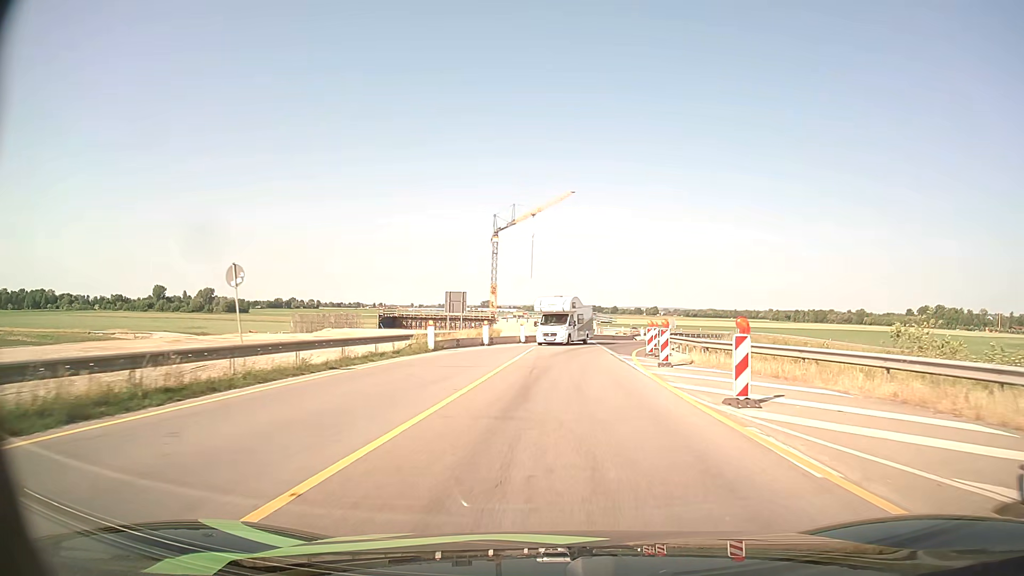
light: Day
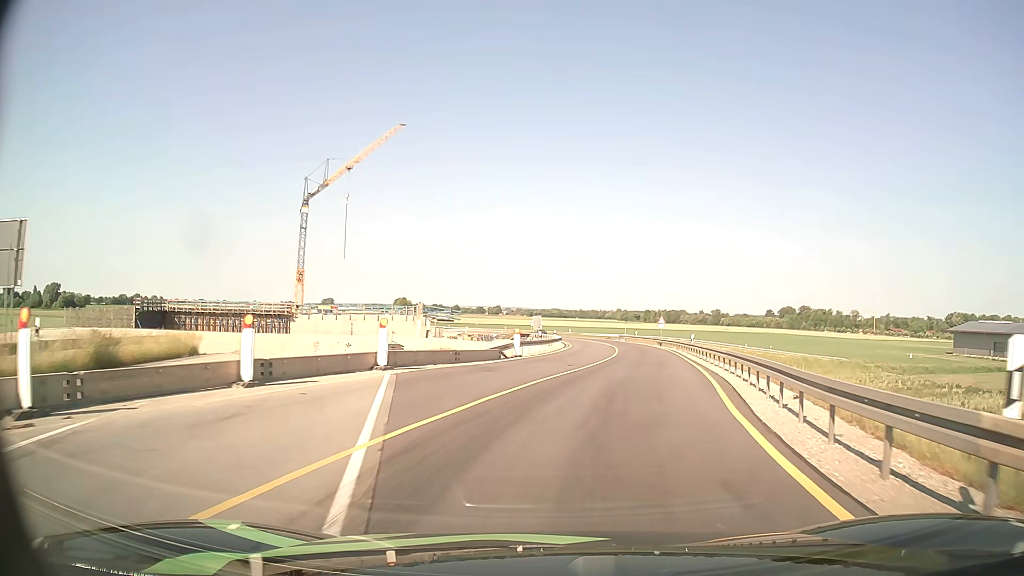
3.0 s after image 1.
(+3.2, +38.4) m; +13°
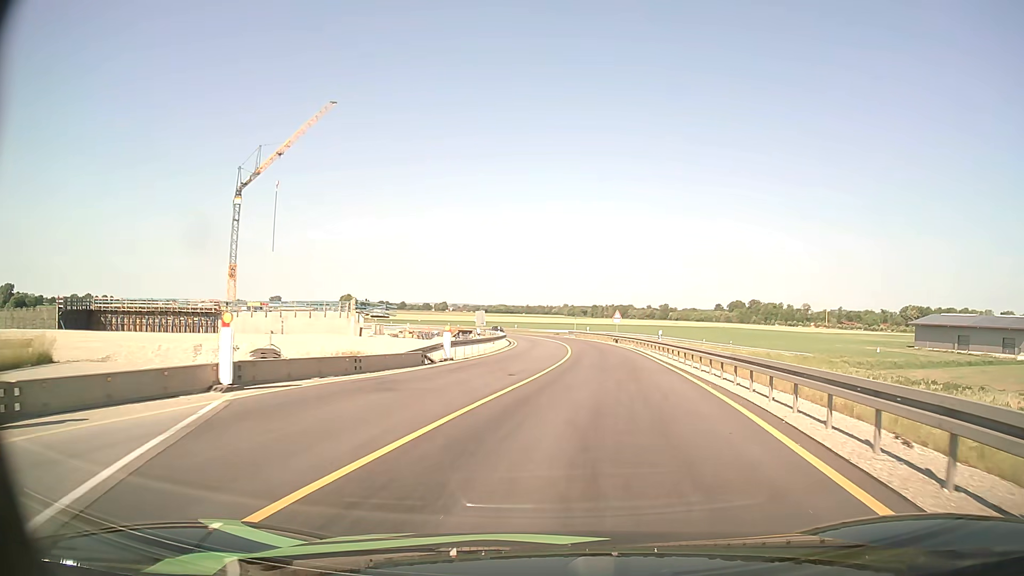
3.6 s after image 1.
(+0.3, +7.1) m; +5°
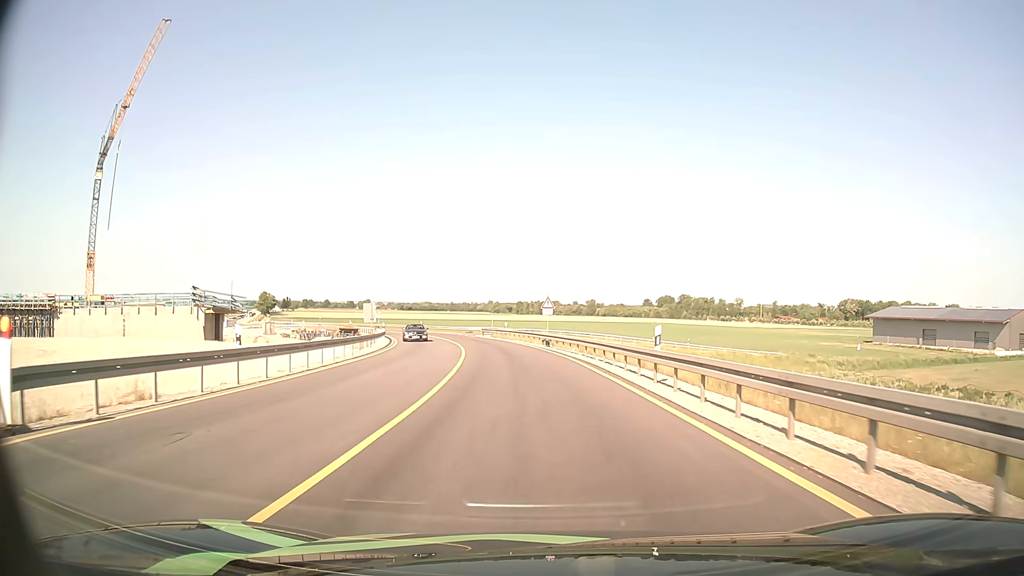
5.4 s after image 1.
(+1.8, +21.6) m; +7°
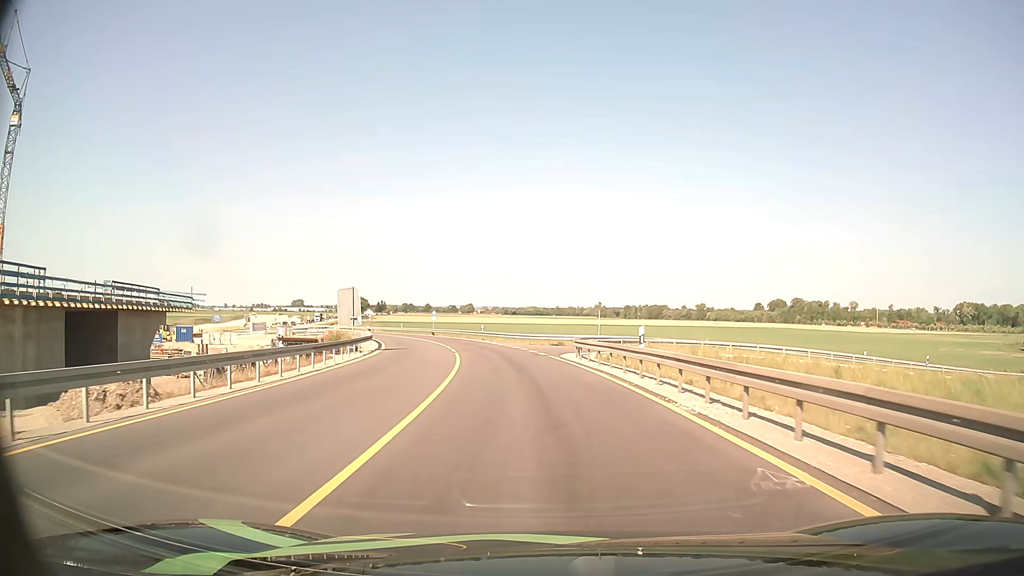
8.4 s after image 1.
(-2.7, +37.7) m; -9°
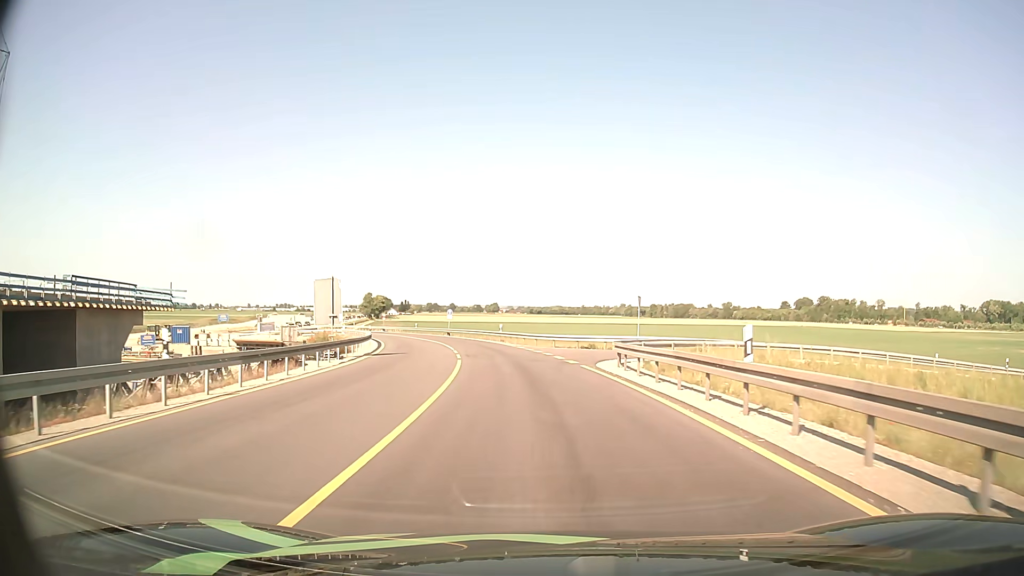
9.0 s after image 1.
(-0.1, +7.6) m; -2°
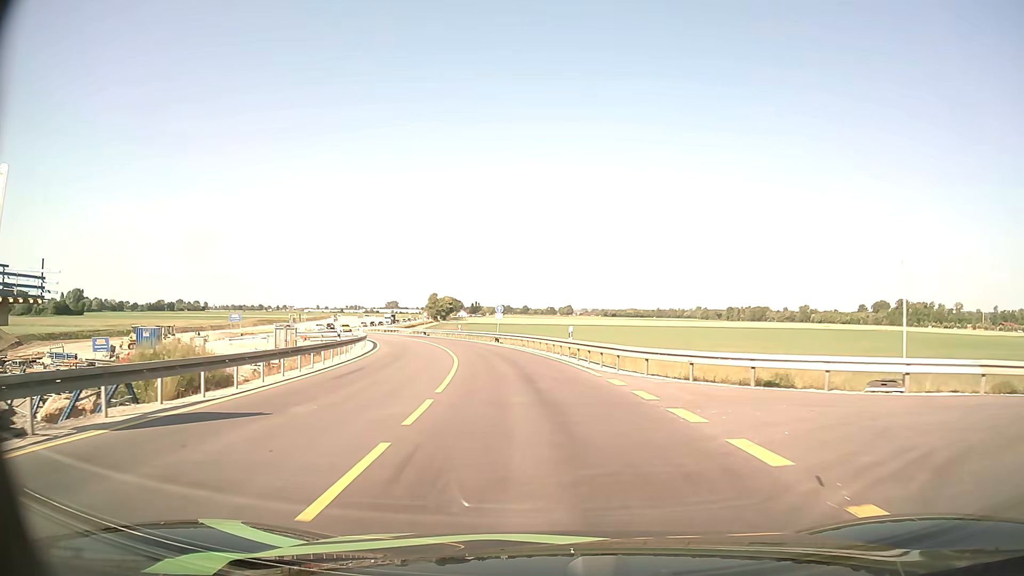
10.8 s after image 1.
(-1.3, +23.0) m; -6°
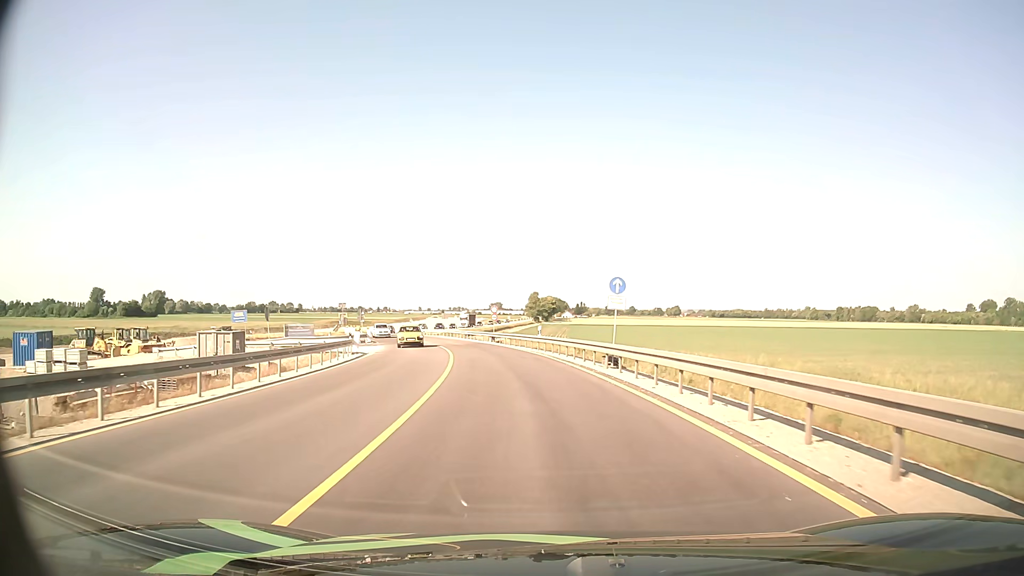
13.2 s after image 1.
(-2.4, +30.9) m; -9°
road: unclassified
(0, +10) (-1, +20) (-2, +30) (-4, +40) (-6, +49) (-9, +59) (-12, +69) (-15, +78) (-19, +88) (-21, +97) m
